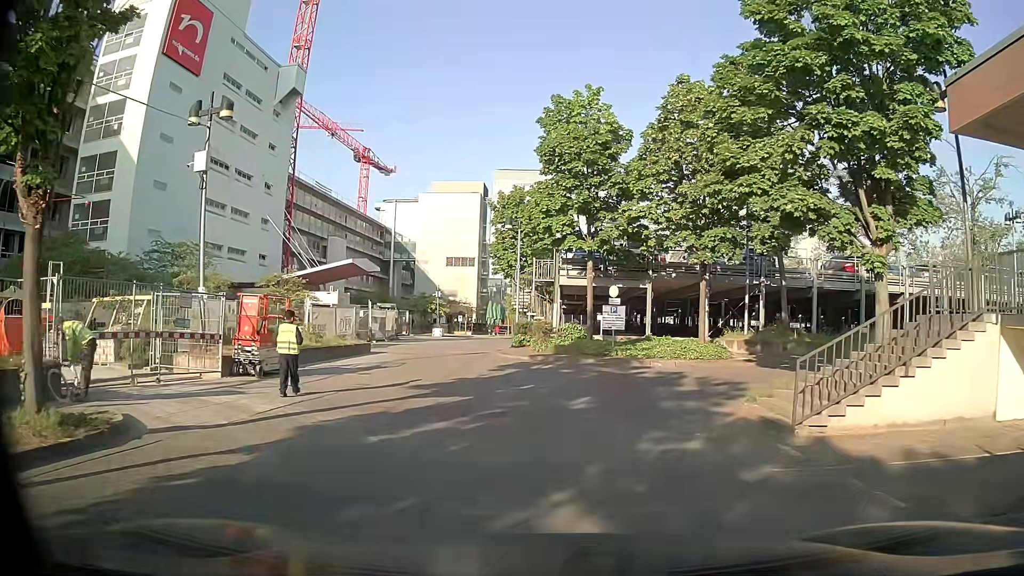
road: primary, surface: asphalt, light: Day
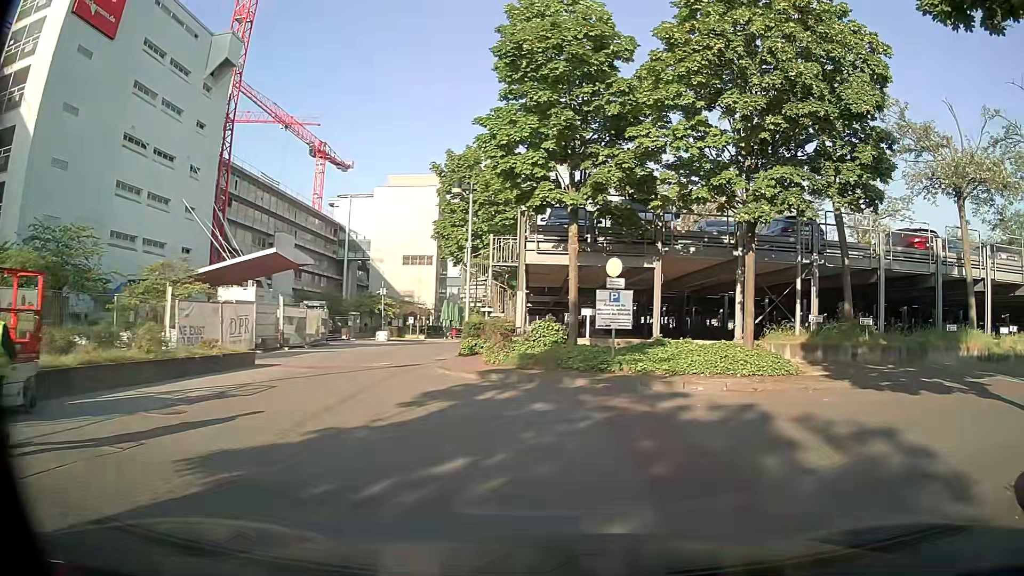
(0.0, +9.2) m; +2°
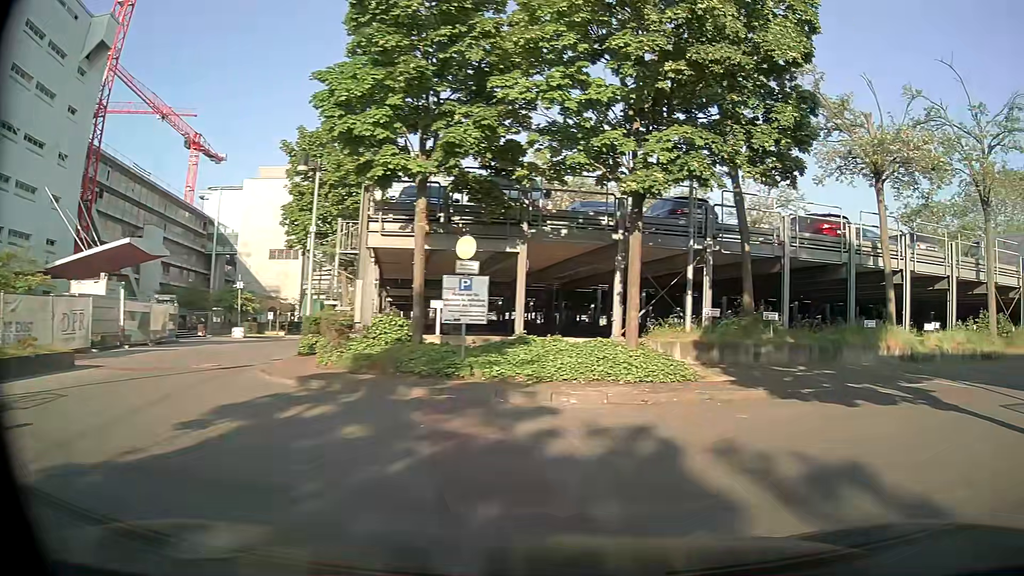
(+0.3, +2.9) m; +12°
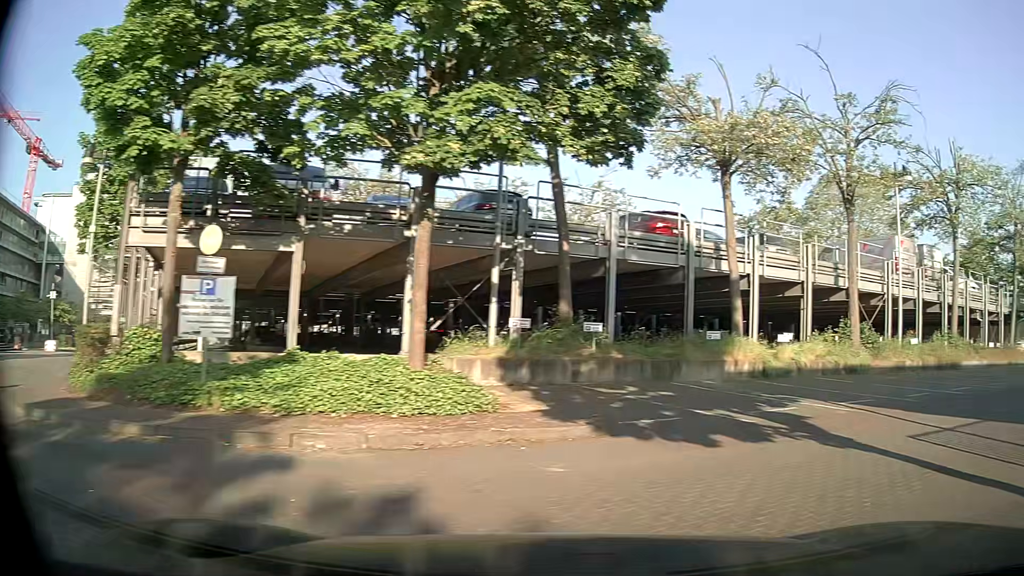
(+0.3, +2.8) m; +14°
